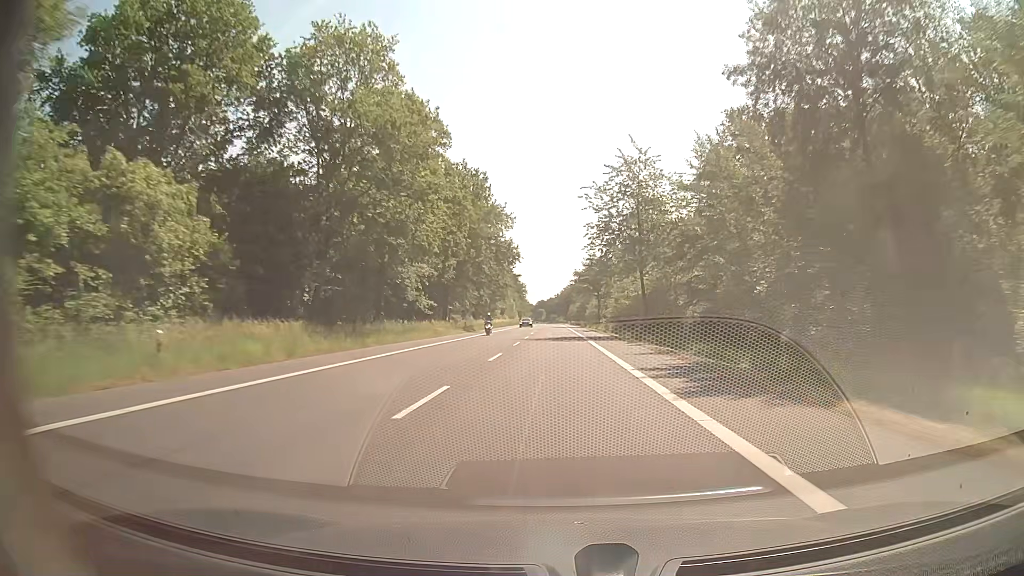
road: secondary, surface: asphalt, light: Day
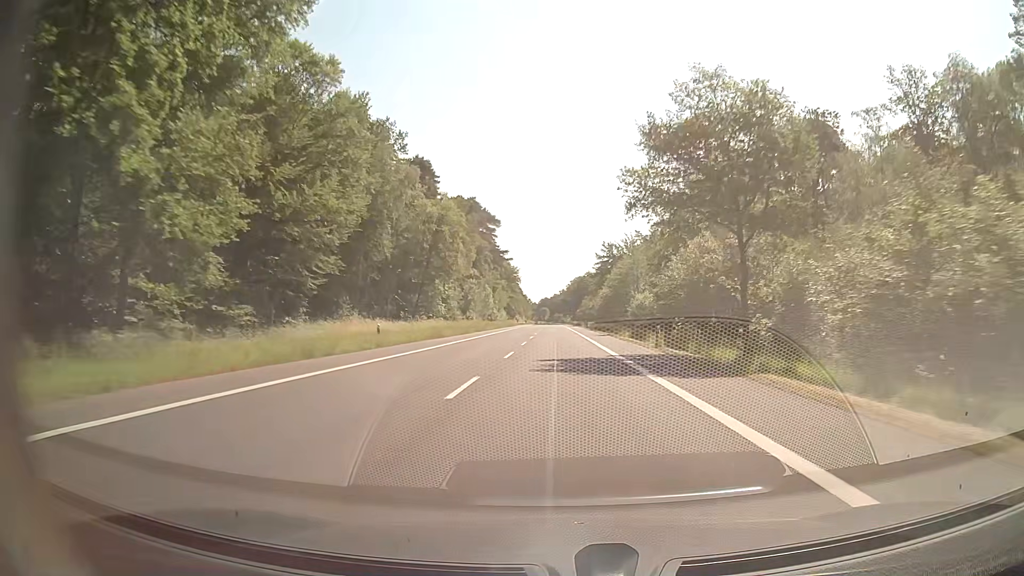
(-0.3, +81.6) m; 0°
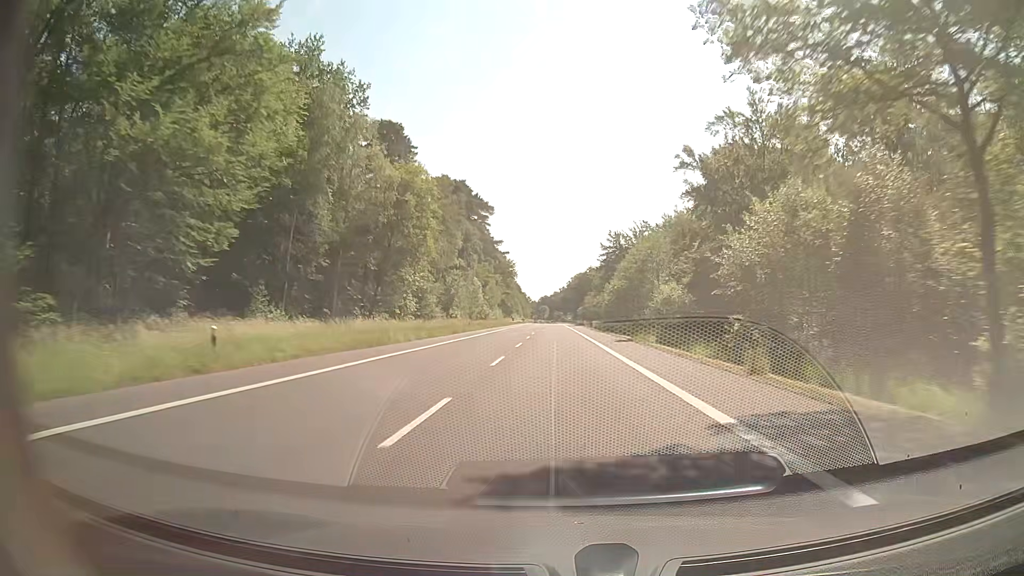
(0.0, +16.3) m; 0°
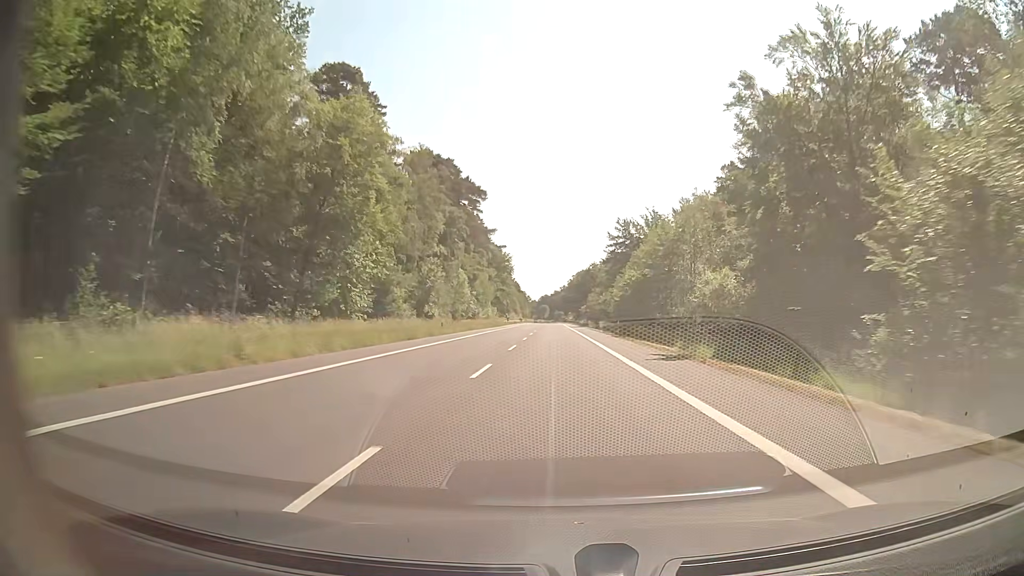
(0.0, +16.3) m; 0°
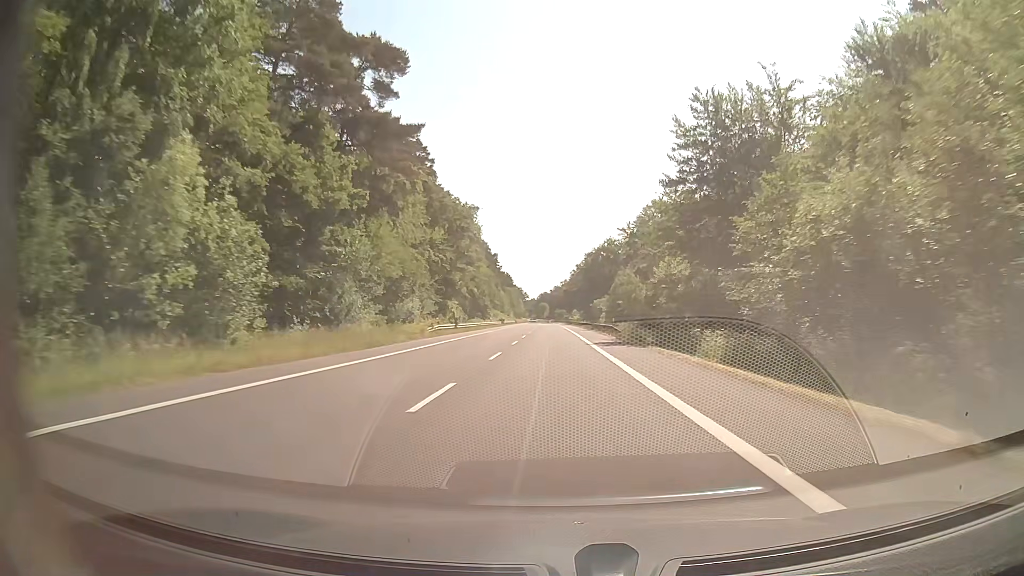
(+0.1, +65.4) m; 0°
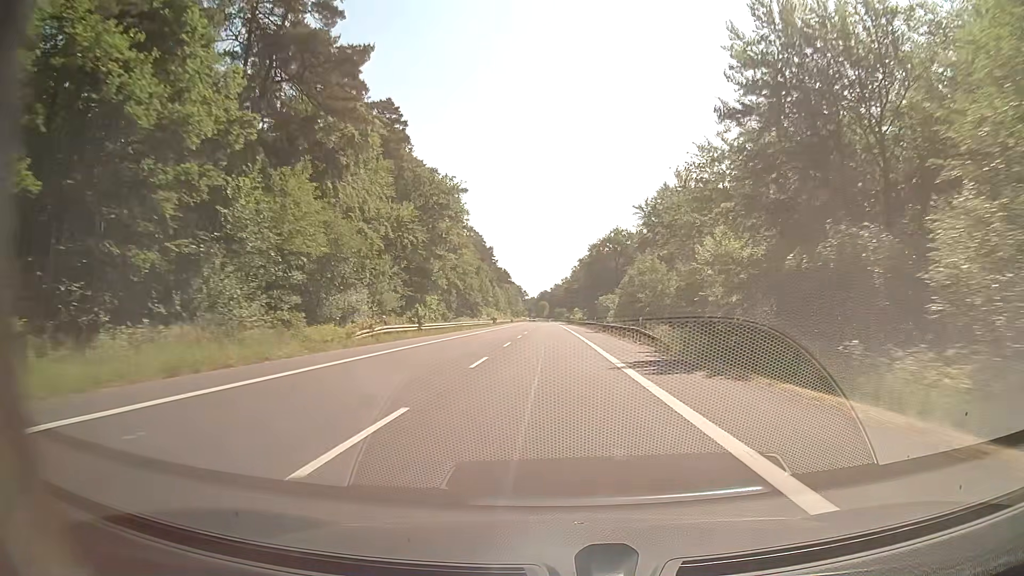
(-0.1, +16.4) m; 0°
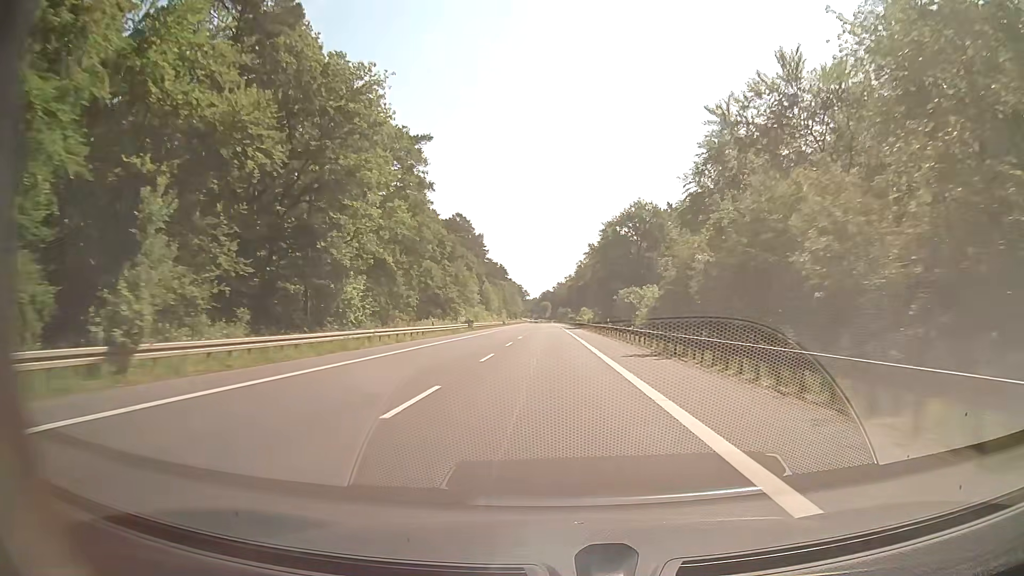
(-0.1, +32.7) m; -1°
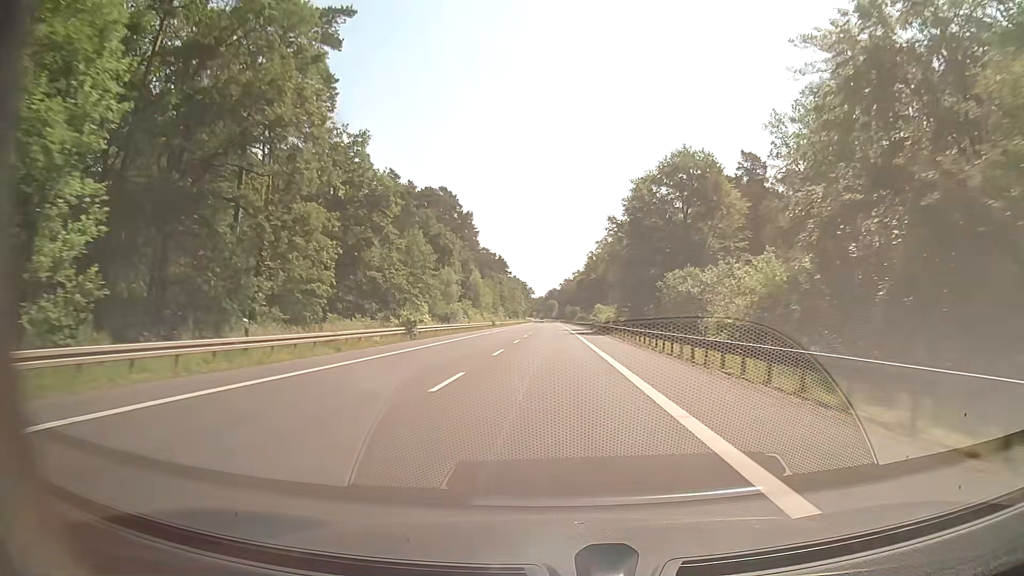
(0.0, +32.7) m; 0°
(0, +10) (0, +20) (0, +30) (0, +40) (0, +50) (0, +60) (0, +70) (0, +80) (0, +90) (0, +100) m
